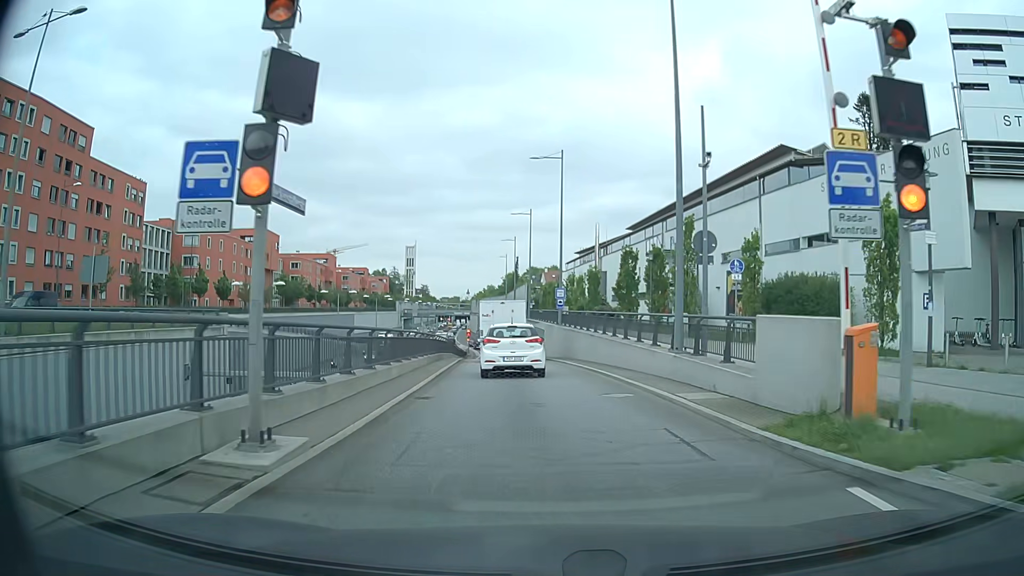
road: trunk_link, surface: asphalt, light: Day
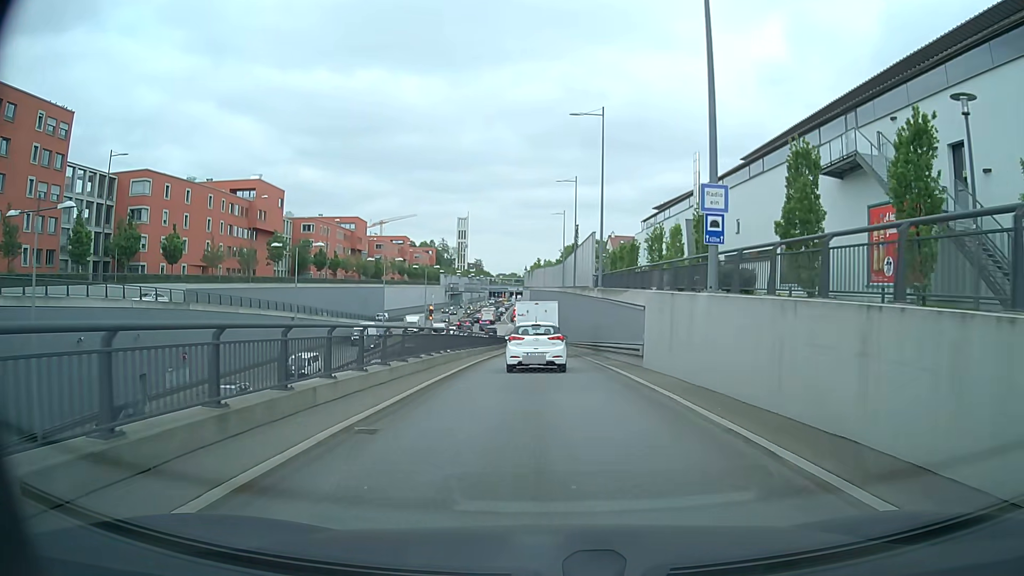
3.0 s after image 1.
(-1.3, +26.8) m; -5°
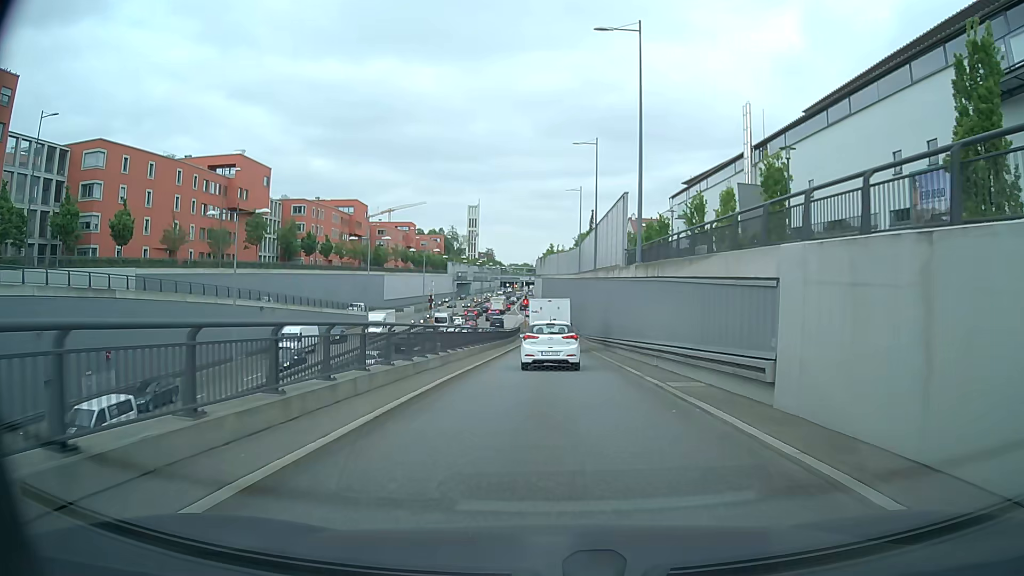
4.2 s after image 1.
(-0.1, +11.3) m; -1°
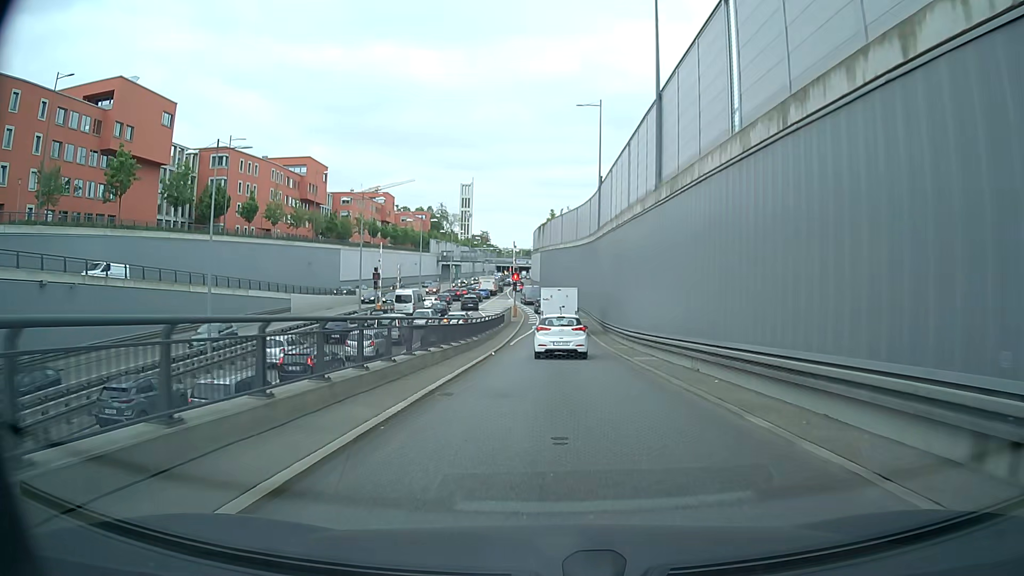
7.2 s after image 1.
(0.0, +30.0) m; 0°
(0, +10) (0, +20) (0, +30) (0, +40) (+1, +50) (+1, +60) (0, +70) (-1, +80) (-2, +90) (-3, +100) m
